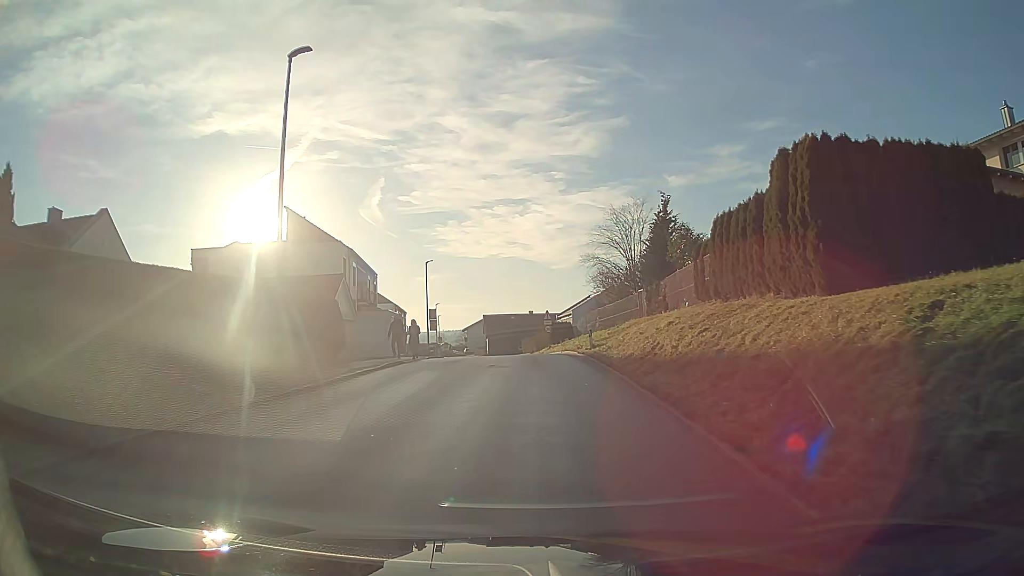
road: tertiary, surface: asphalt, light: Day
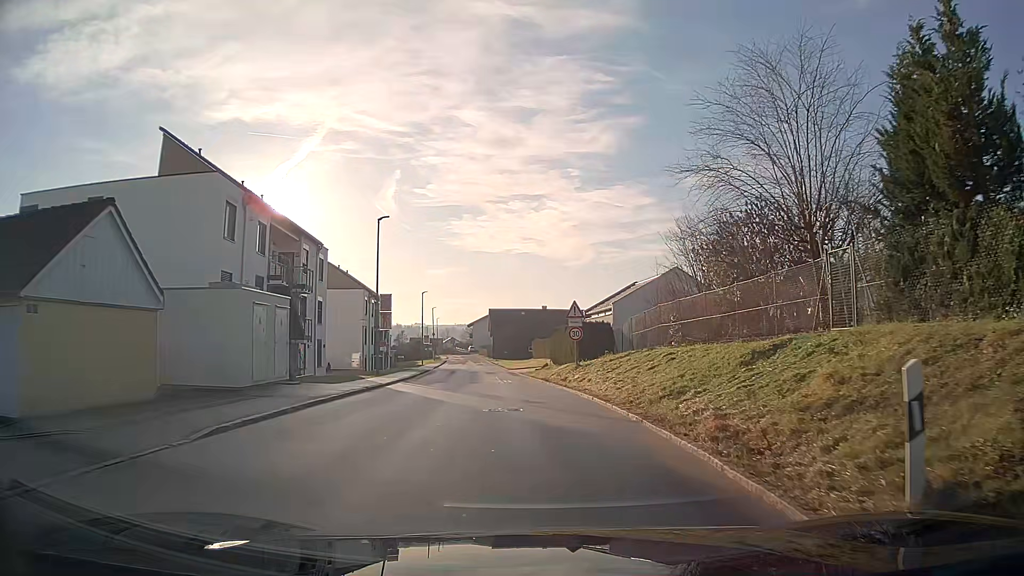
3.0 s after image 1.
(-0.2, +21.5) m; -2°
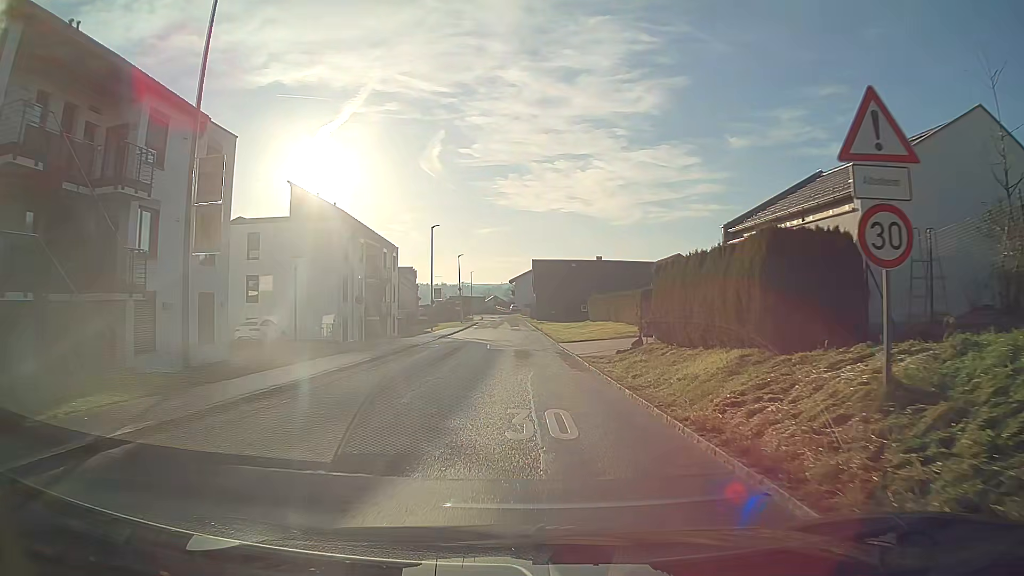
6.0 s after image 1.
(-0.7, +23.0) m; -4°
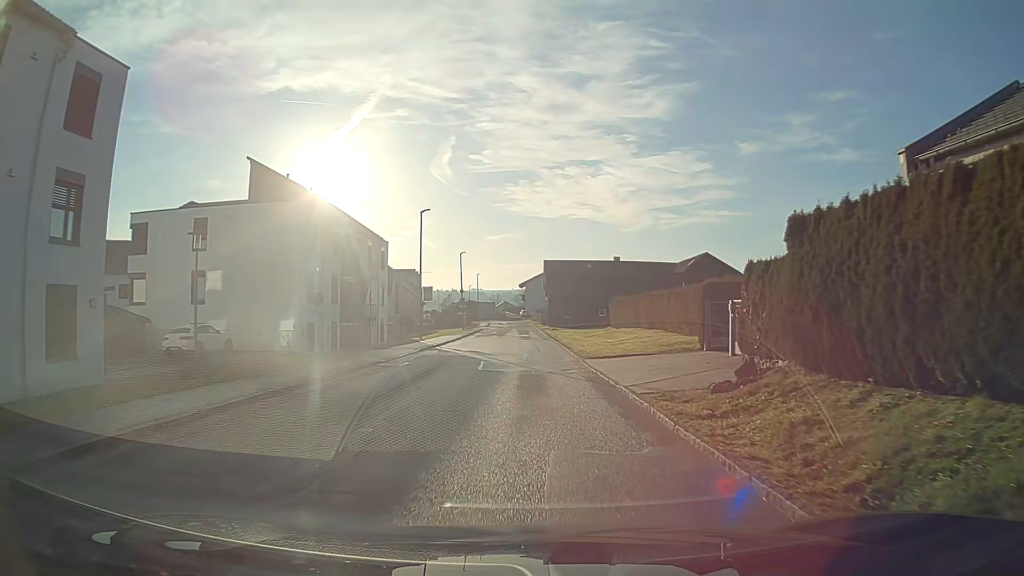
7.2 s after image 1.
(-0.1, +9.8) m; -1°
(0, +10) (0, +20) (0, +30) (0, +40) (-1, +50) (-1, +60) (-1, +70) (-2, +80) (-2, +90) (-3, +100) m
